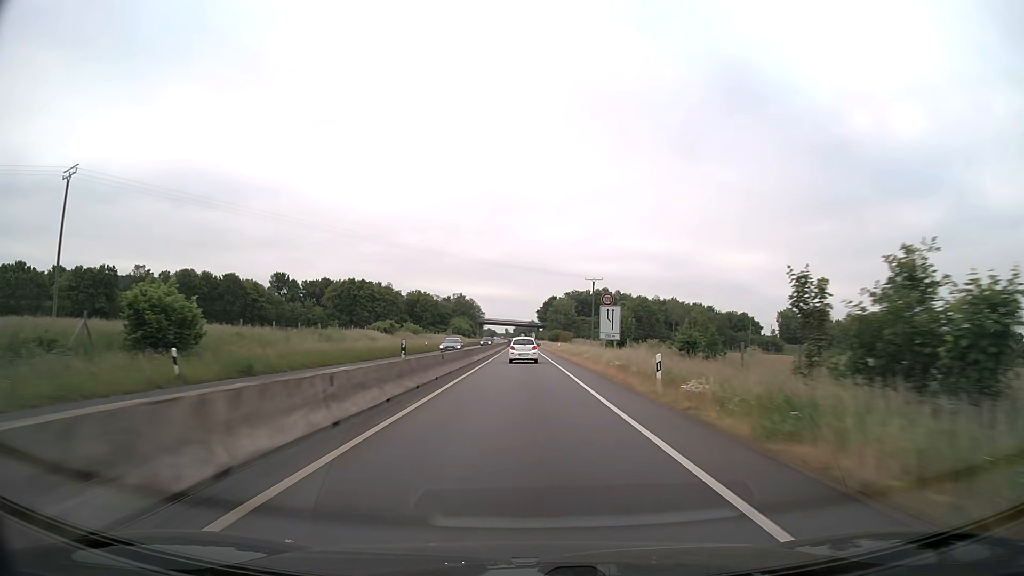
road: trunk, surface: asphalt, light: Day
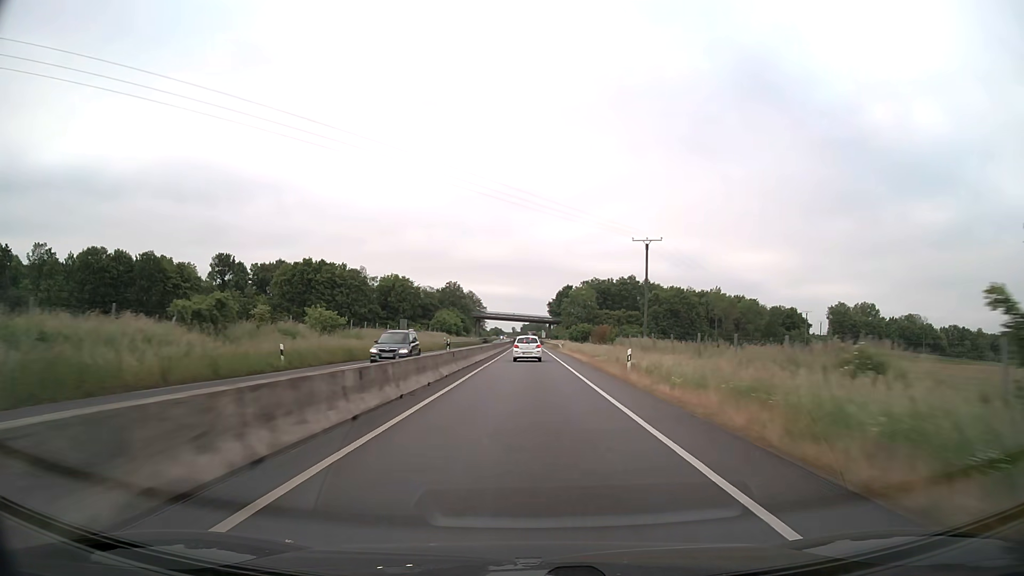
(-0.3, +43.7) m; -1°
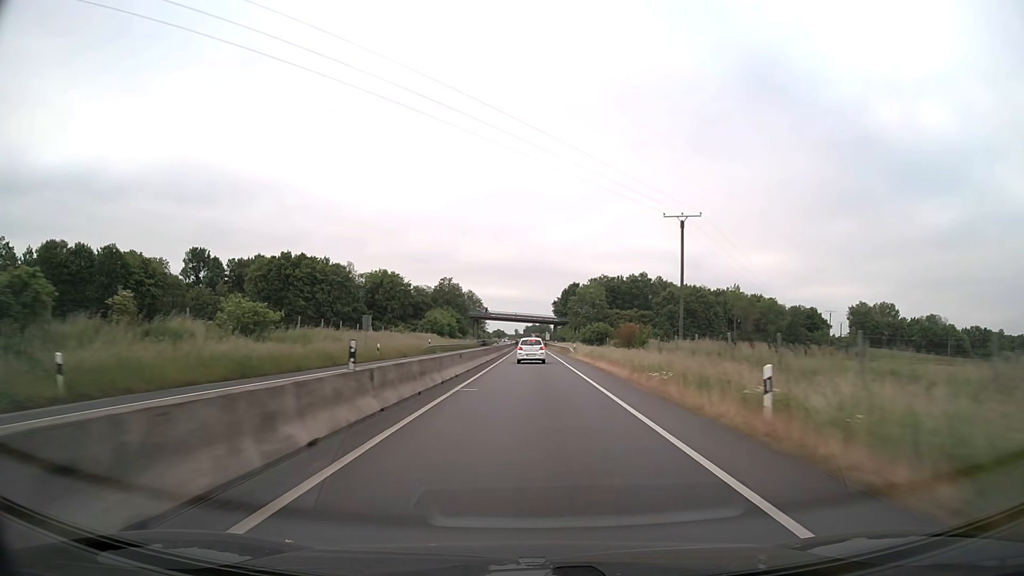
(0.0, +14.7) m; 0°
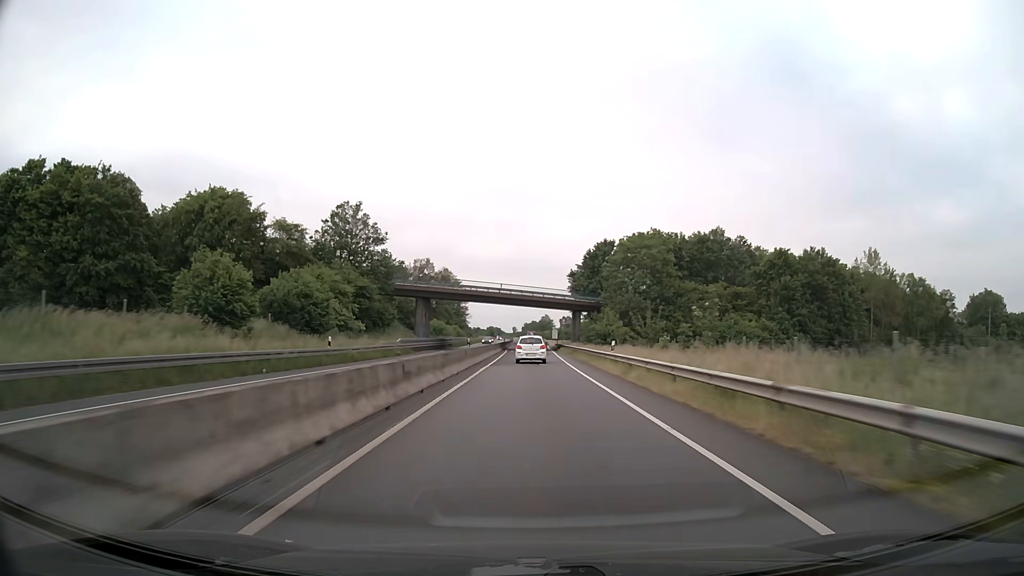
(+0.3, +72.4) m; 0°
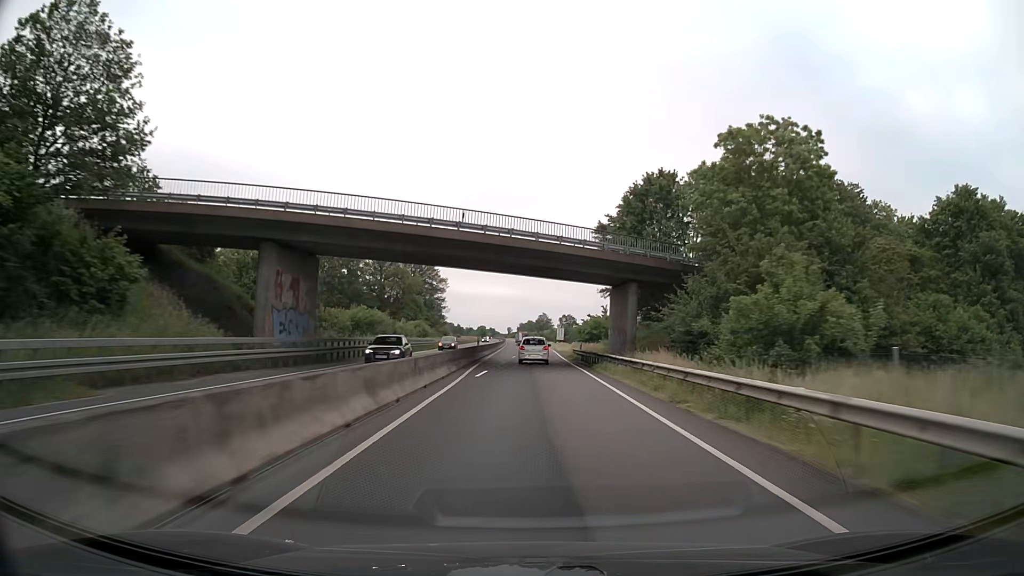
(0.0, +42.6) m; 0°
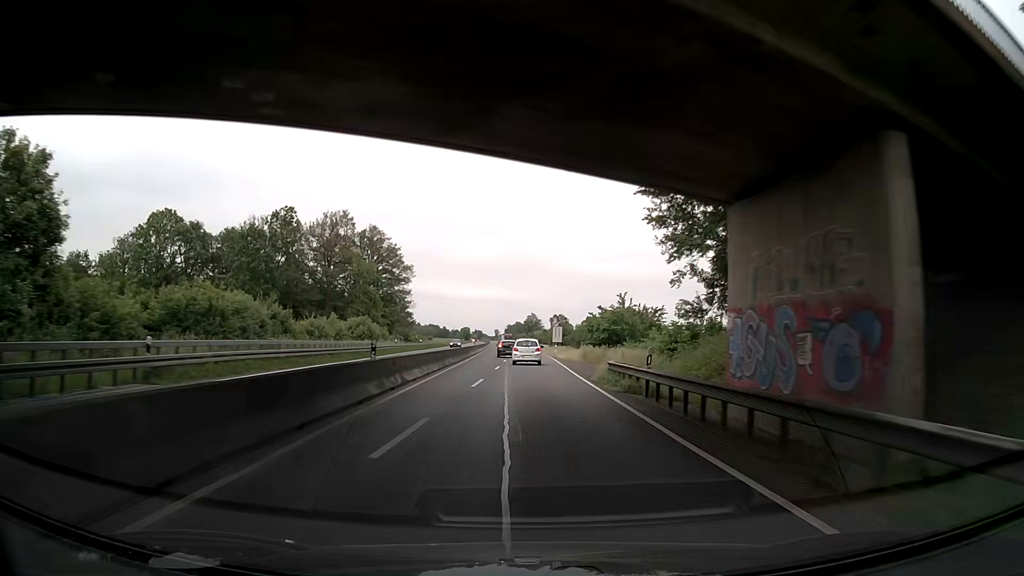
(+0.3, +28.6) m; +1°
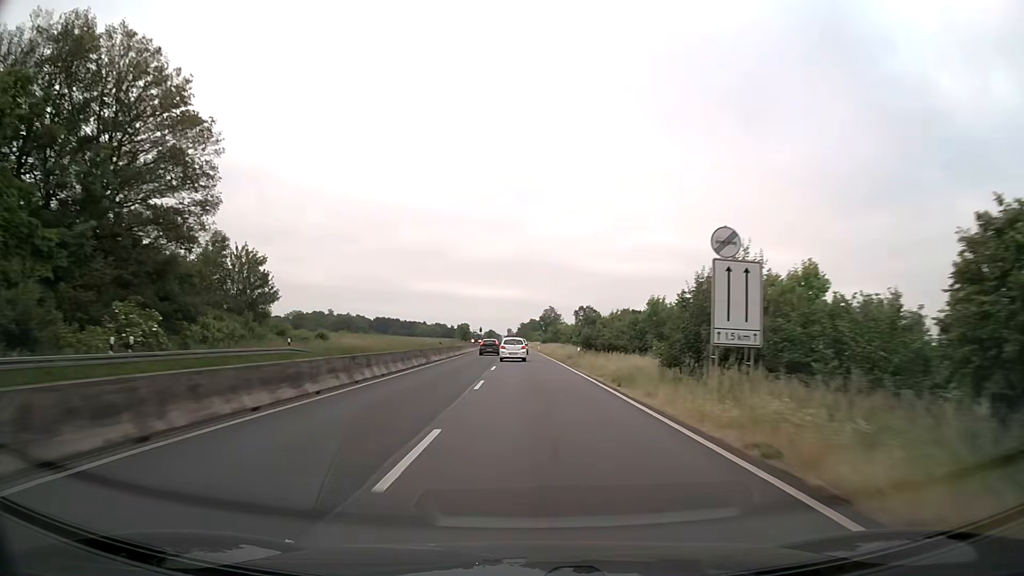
(-0.7, +74.8) m; -1°
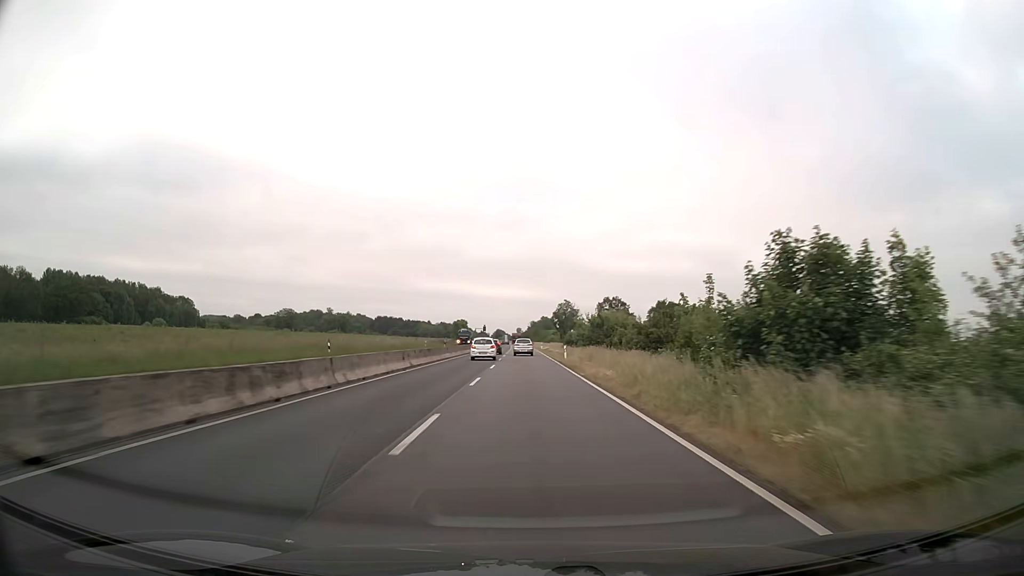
(-0.3, +46.4) m; -1°
(0, +10) (0, +20) (0, +30) (0, +40) (0, +50) (0, +60) (-1, +70) (-1, +80) (-1, +90) (-2, +100) m
